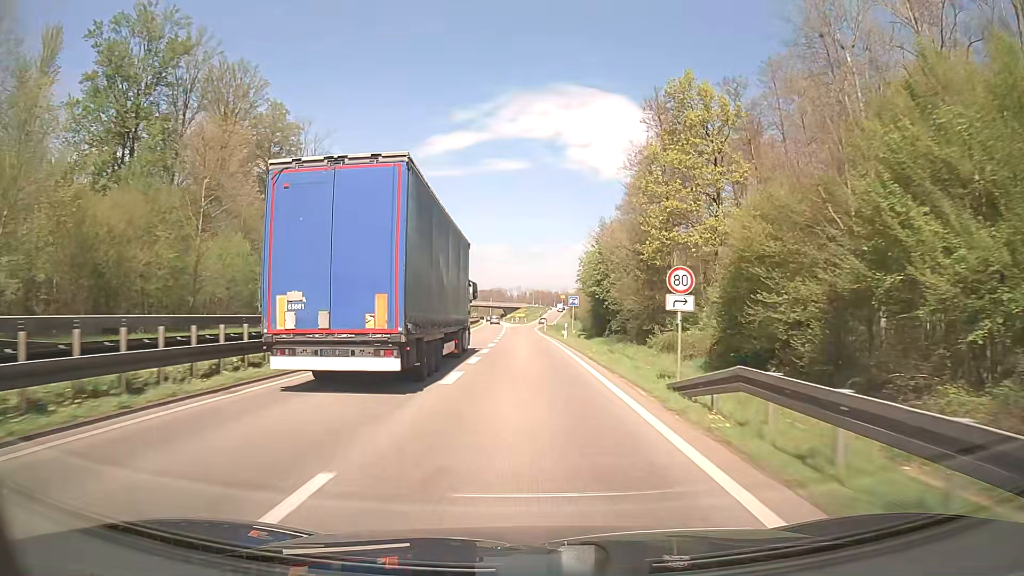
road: trunk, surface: asphalt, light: Day
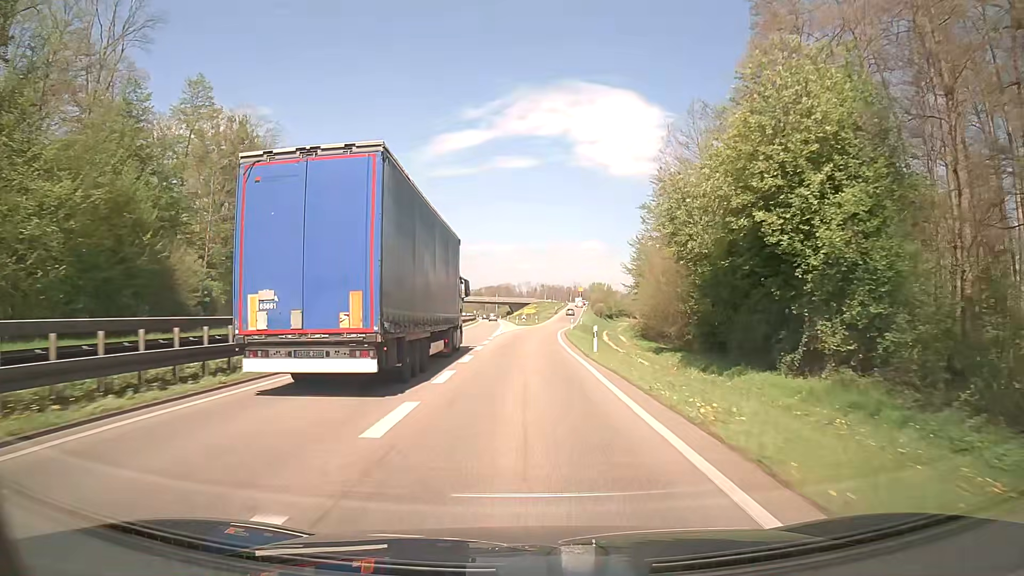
(-0.1, +48.4) m; 0°
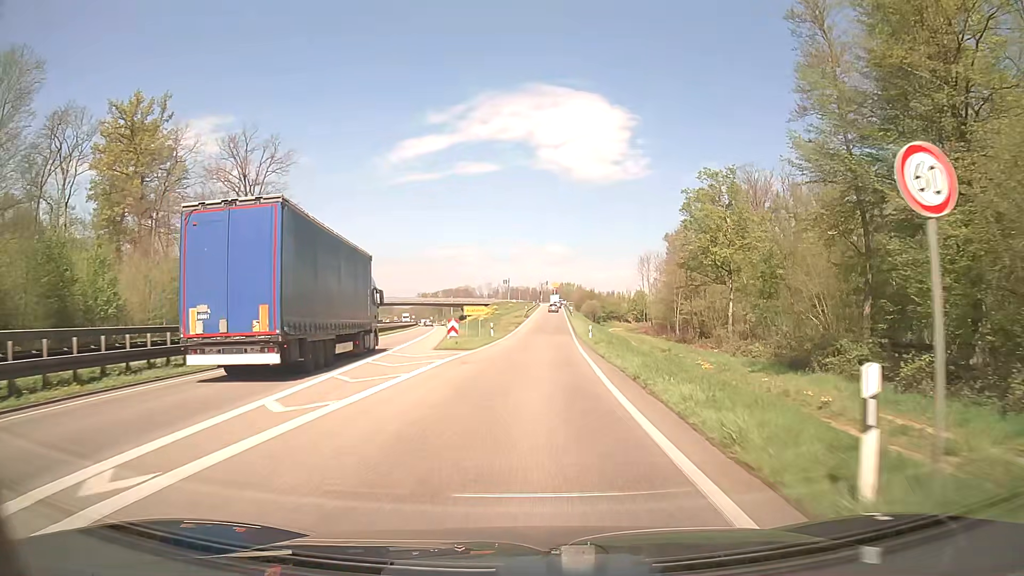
(+0.9, +54.9) m; +3°
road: trunk_link
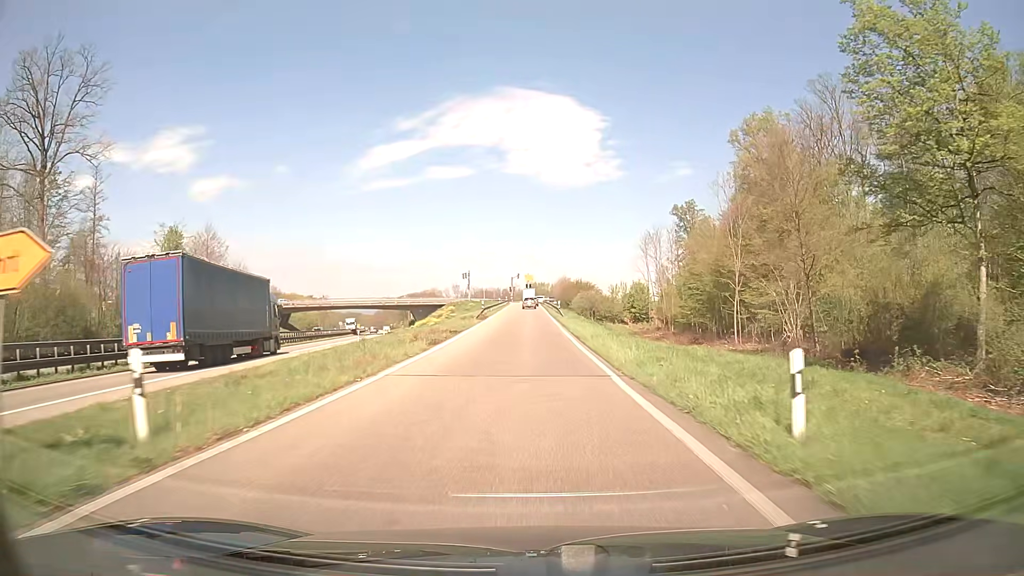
(+0.8, +39.4) m; +2°
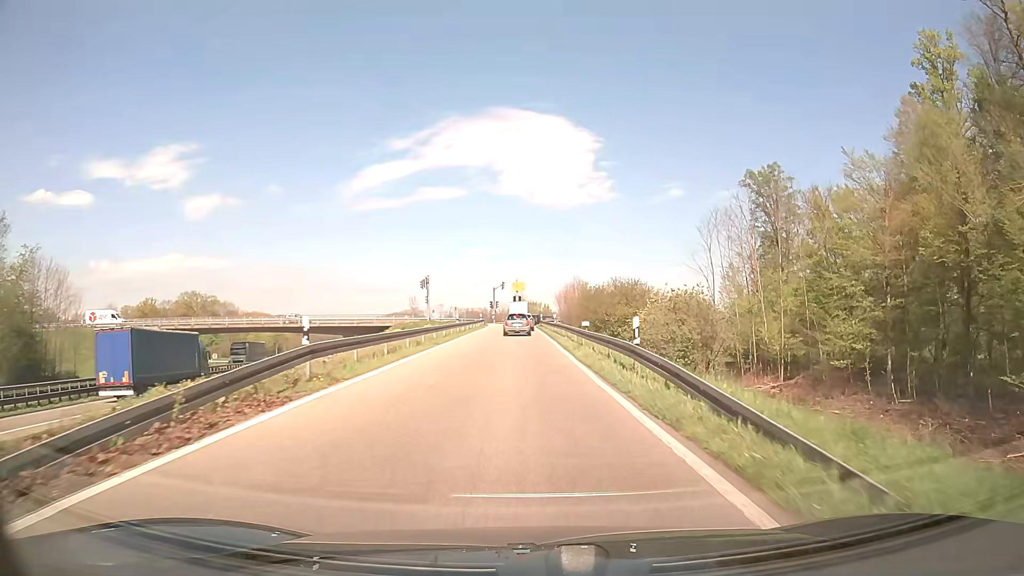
(0.0, +45.0) m; +1°
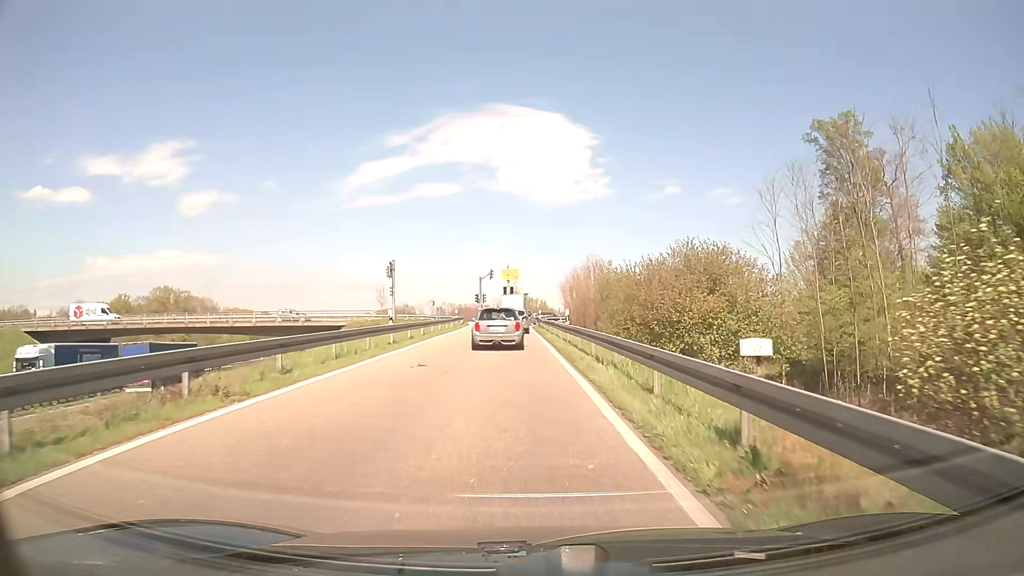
(+0.1, +19.9) m; +1°
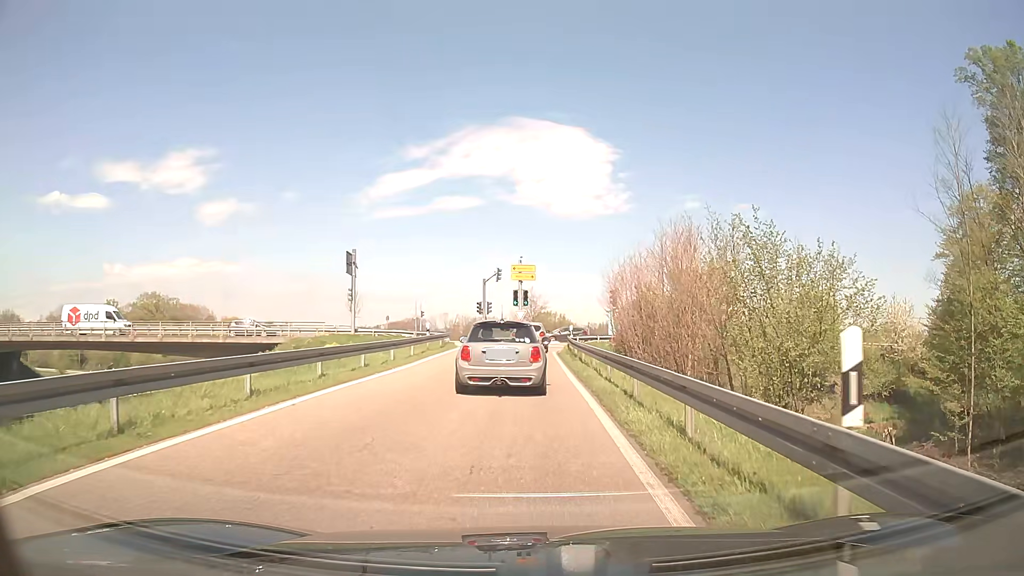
(-0.4, +21.8) m; -2°
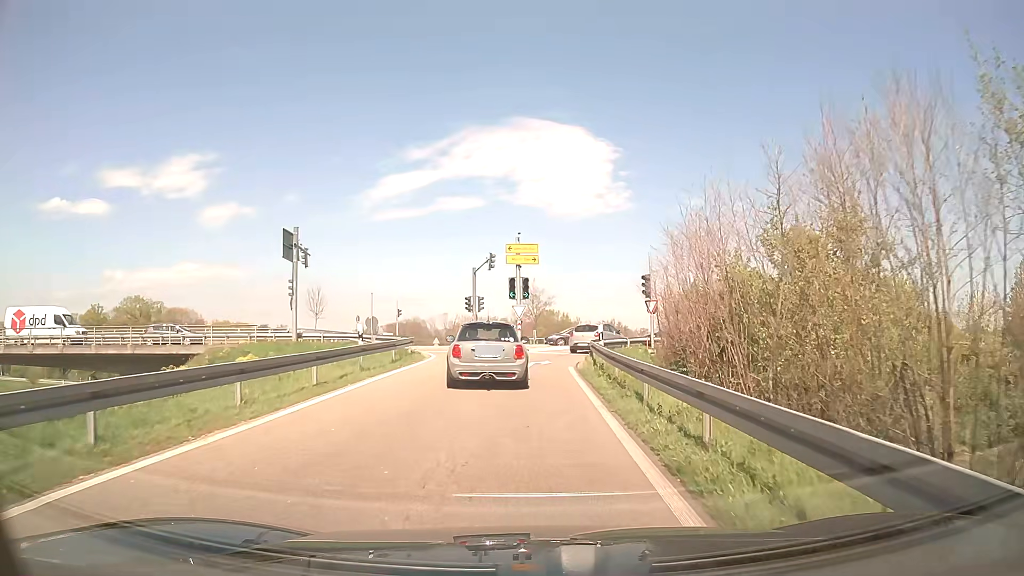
(+0.1, +12.9) m; 0°
